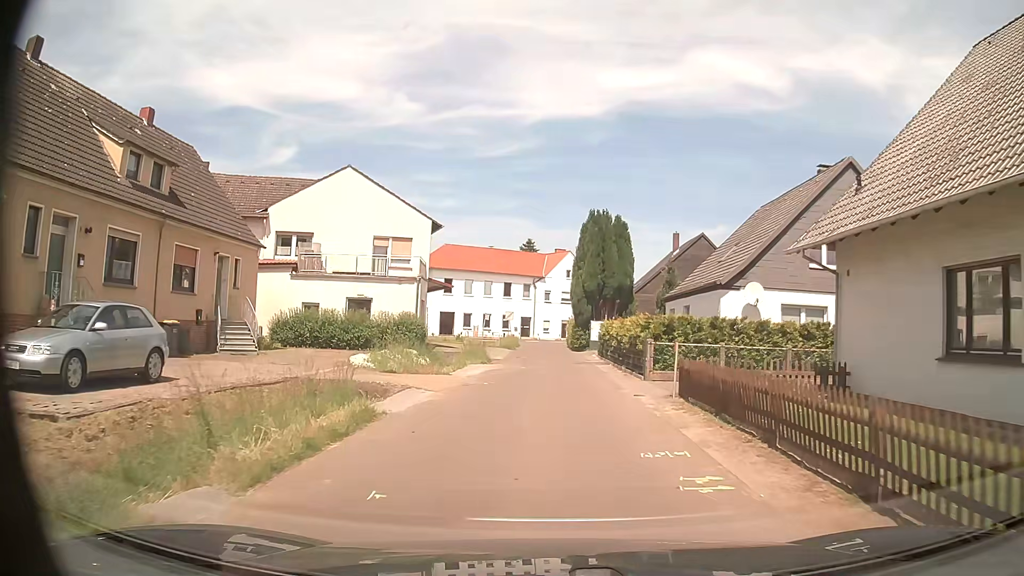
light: Day
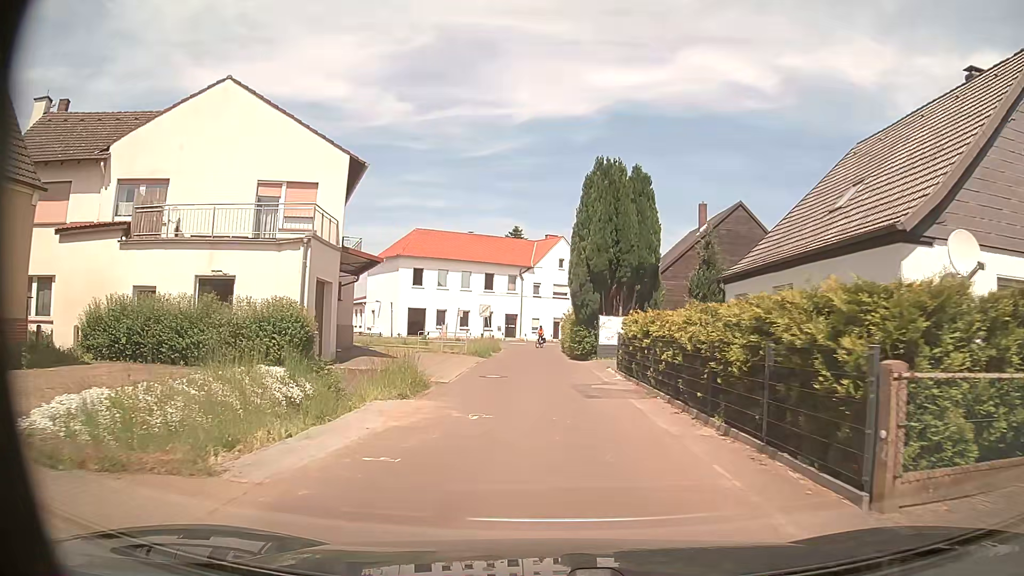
(+0.1, +13.9) m; +1°
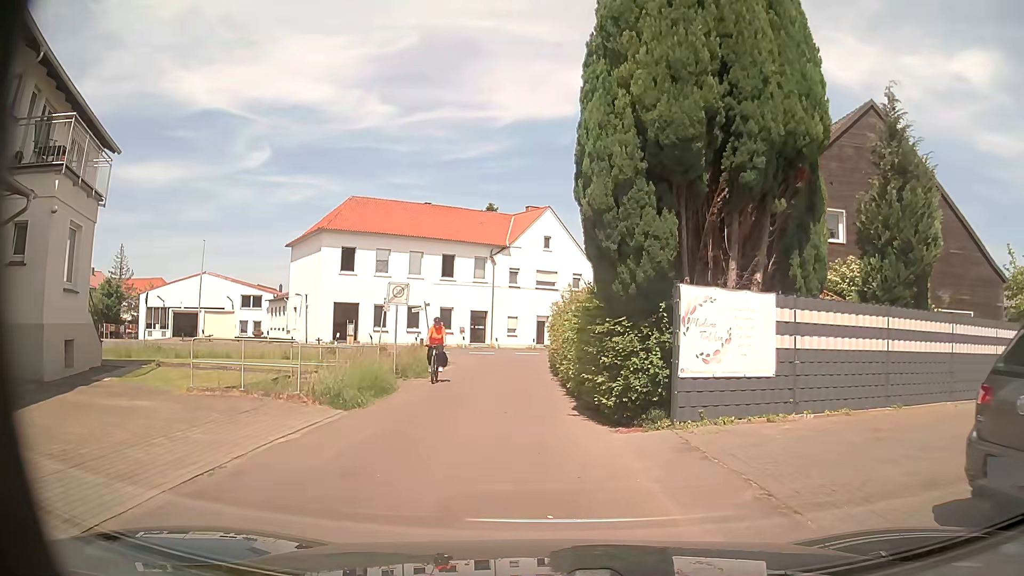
(+0.1, +19.8) m; +1°
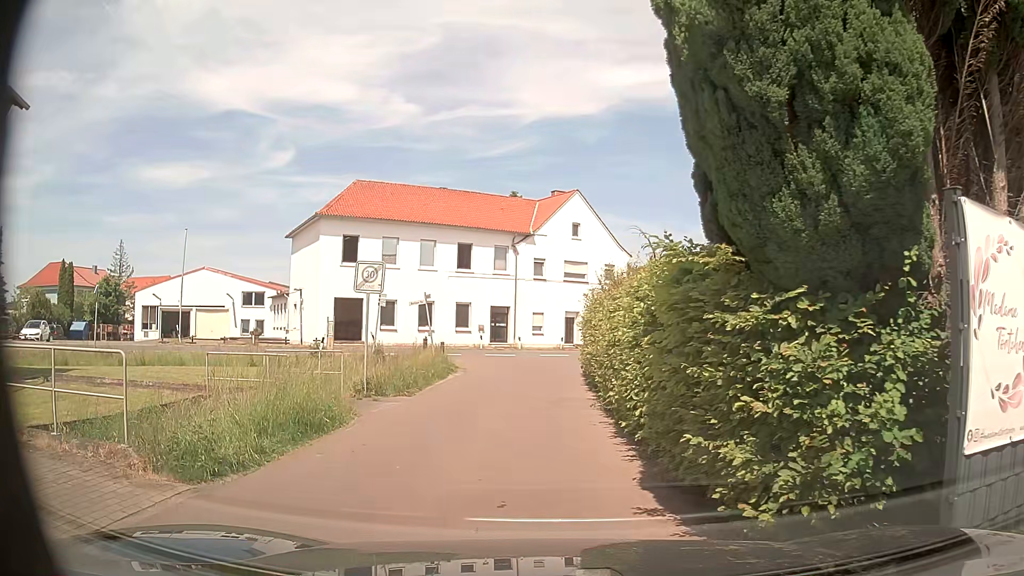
(0.0, +5.8) m; -3°
